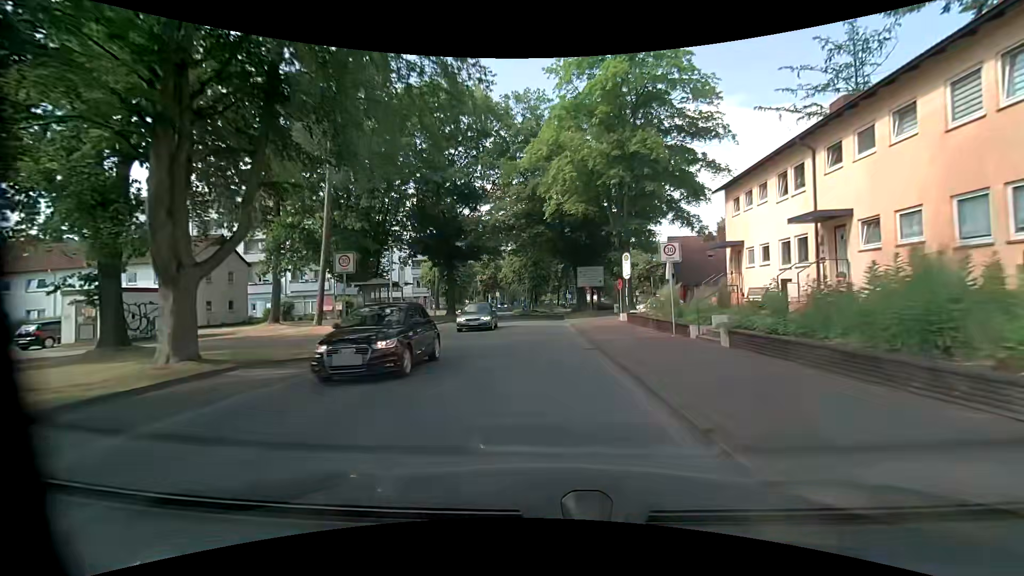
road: residential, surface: asphalt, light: Day
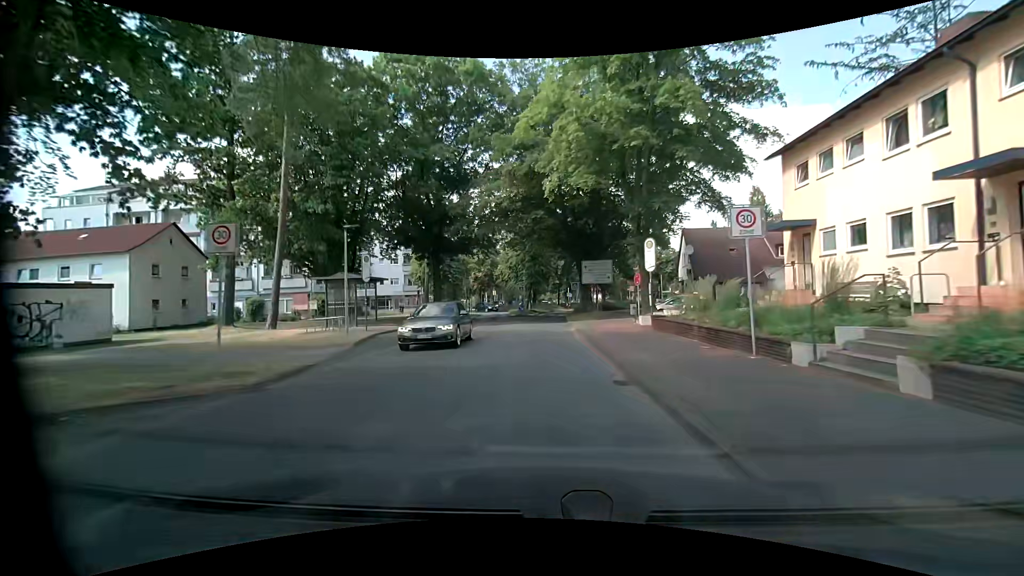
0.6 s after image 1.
(0.0, +5.9) m; 0°
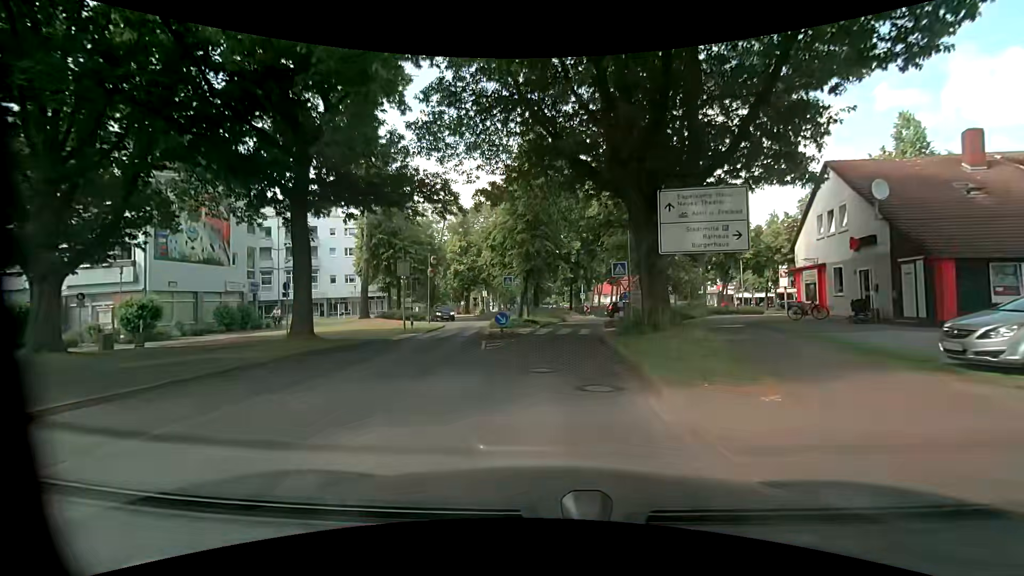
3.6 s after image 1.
(0.0, +24.3) m; -2°
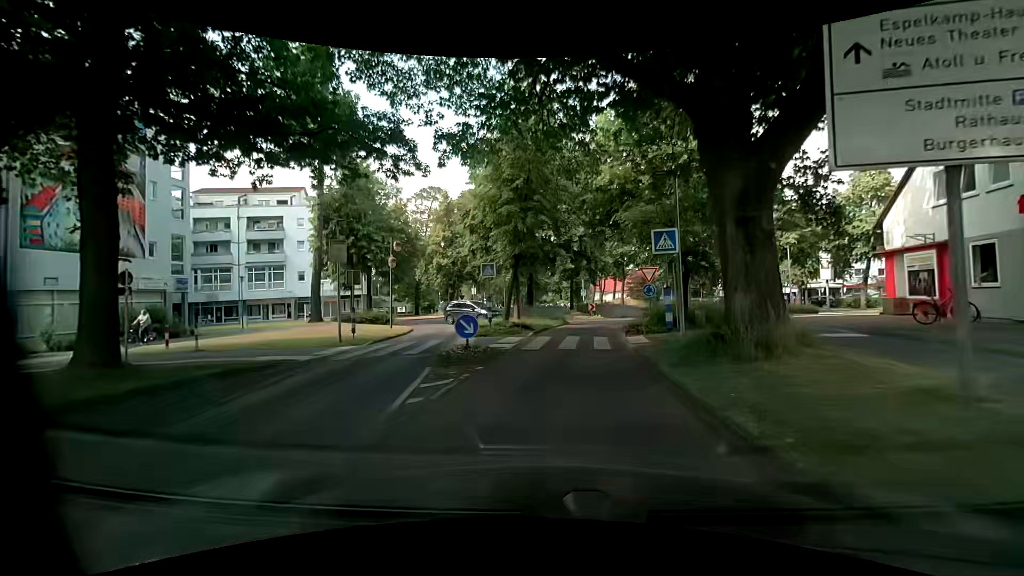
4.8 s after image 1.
(+0.2, +8.2) m; +2°
